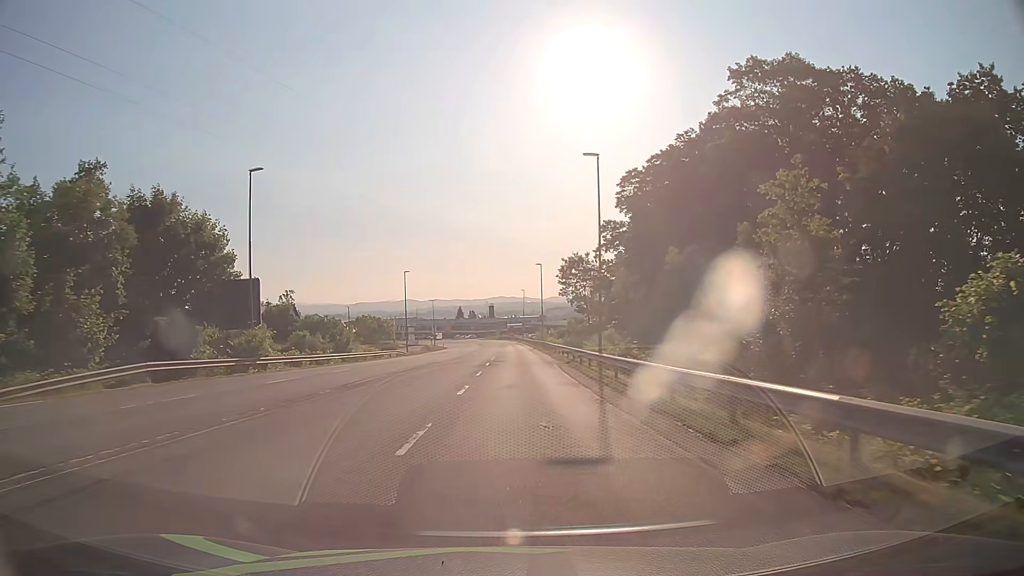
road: secondary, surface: asphalt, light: Day
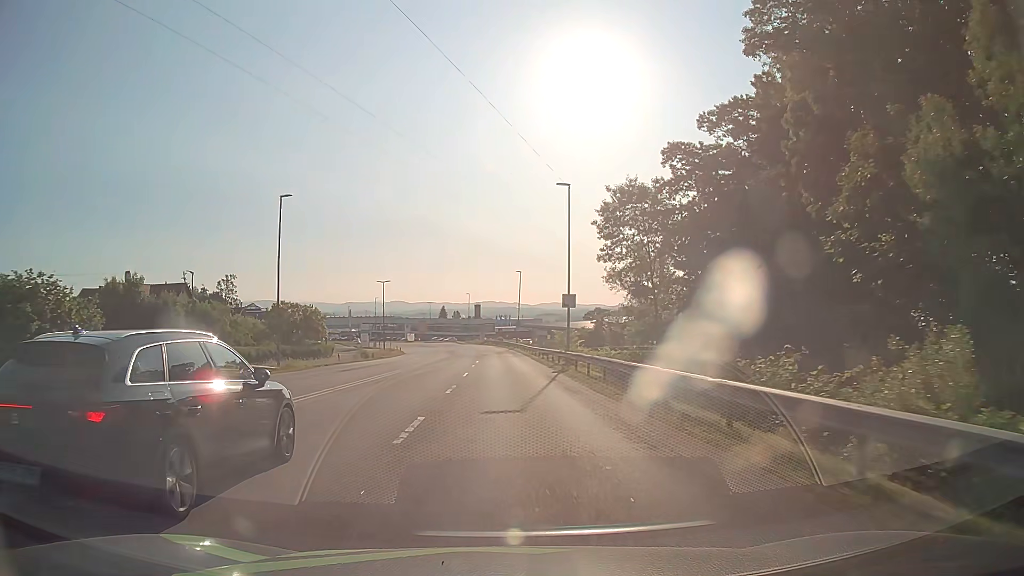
(+0.3, +44.4) m; +1°
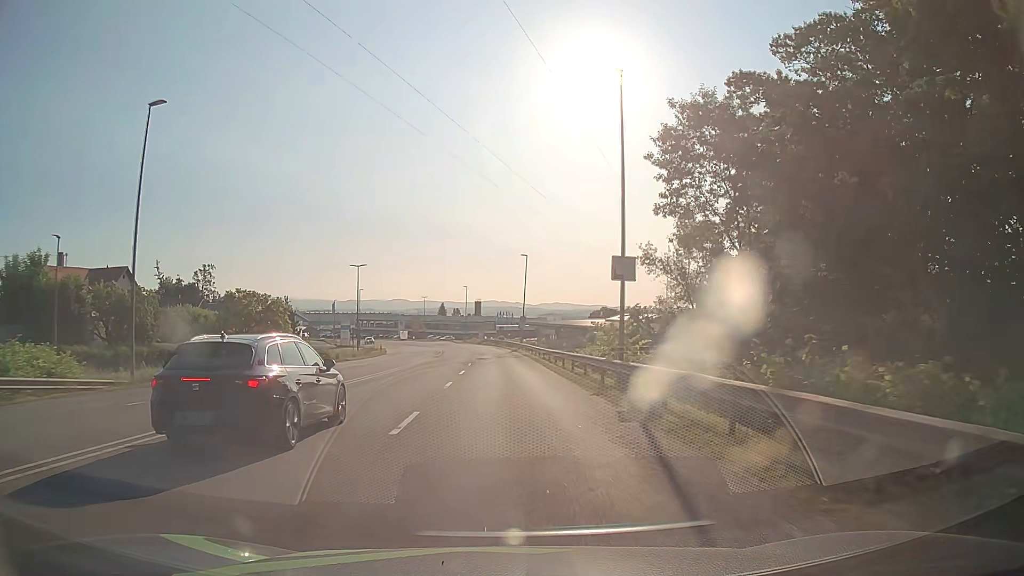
(-0.1, +16.6) m; 0°
(0, +10) (0, +20) (0, +30) (0, +40) (-1, +50) (-1, +60) (-2, +70) (-3, +80) (-4, +90) (-6, +100) m
